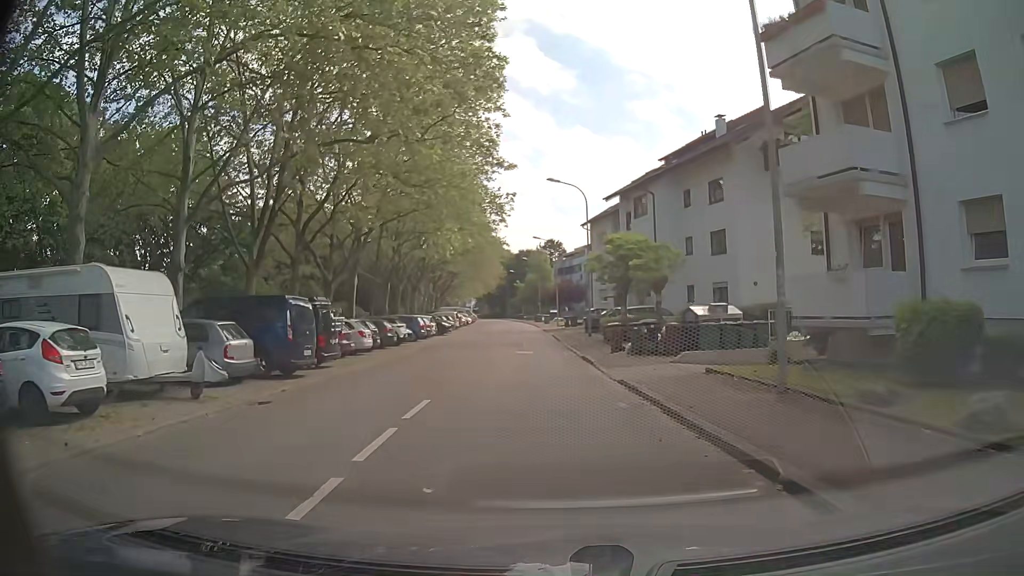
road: residential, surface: asphalt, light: Day
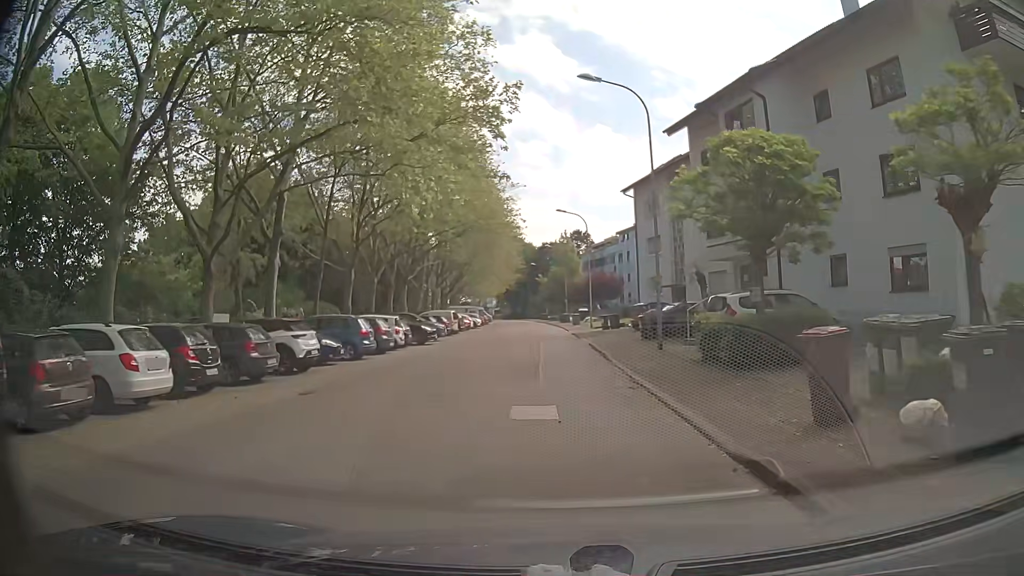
(-0.7, +17.6) m; -3°
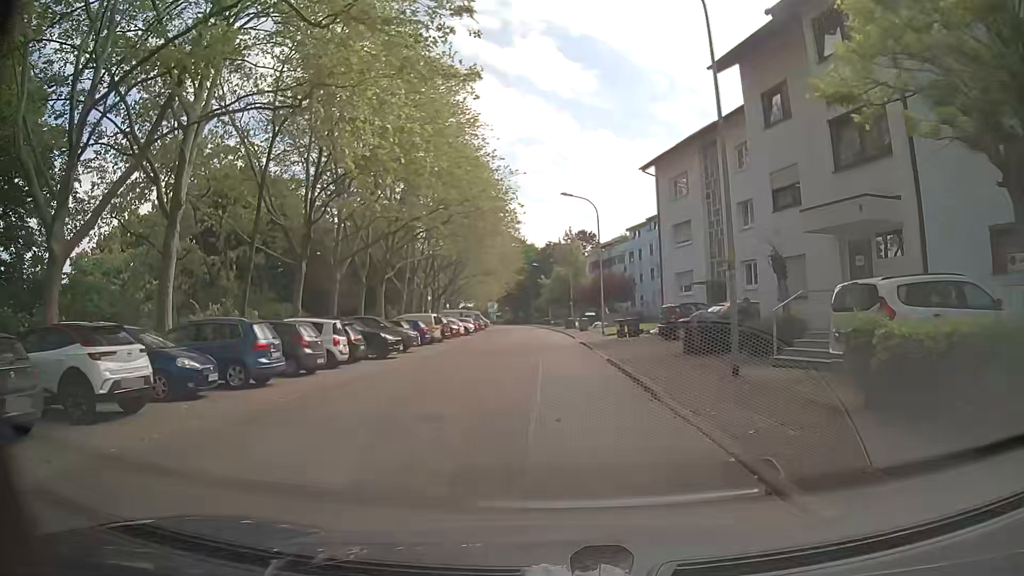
(+0.1, +9.0) m; 0°
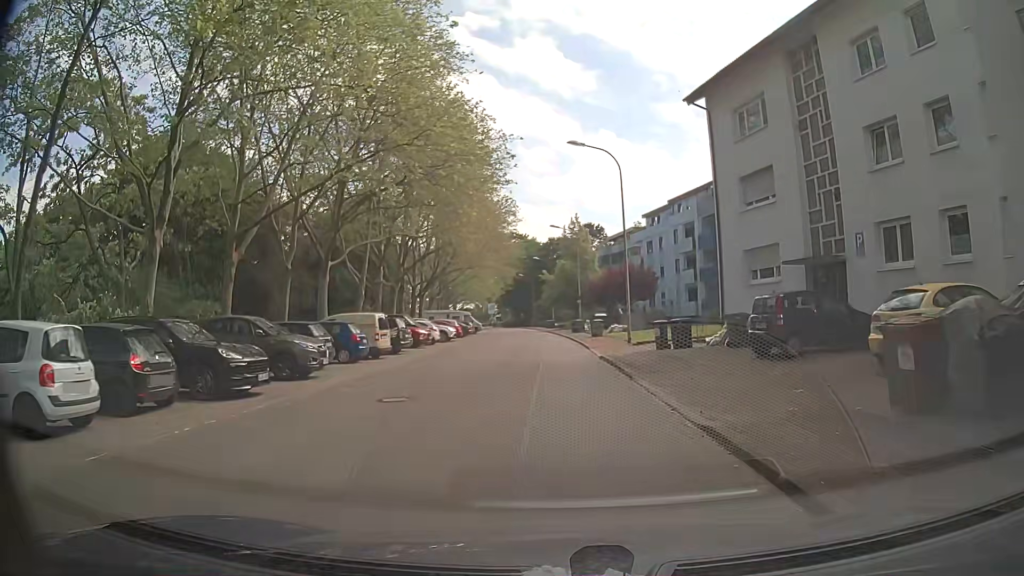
(-0.1, +13.3) m; -1°
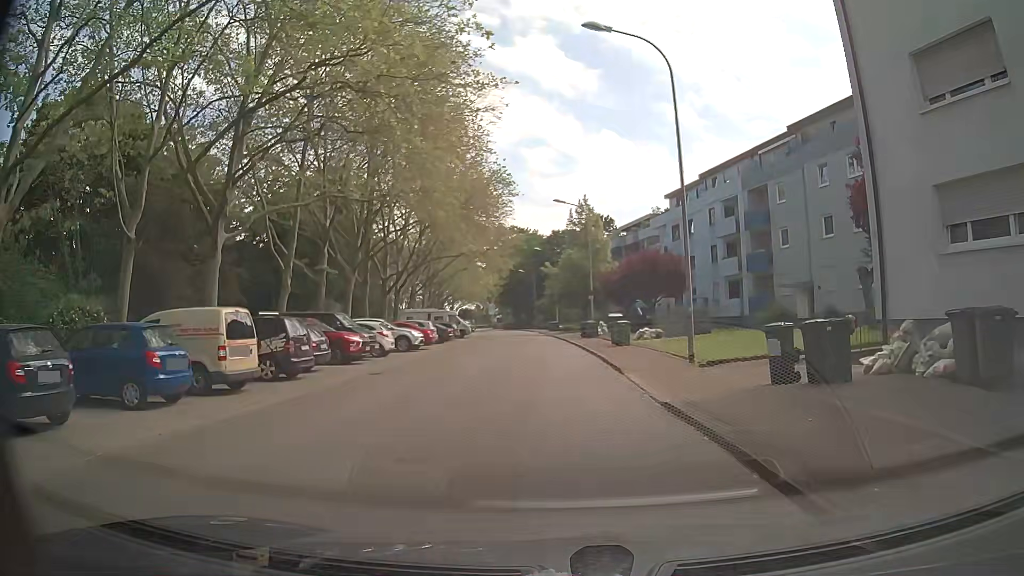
(0.0, +13.0) m; -1°
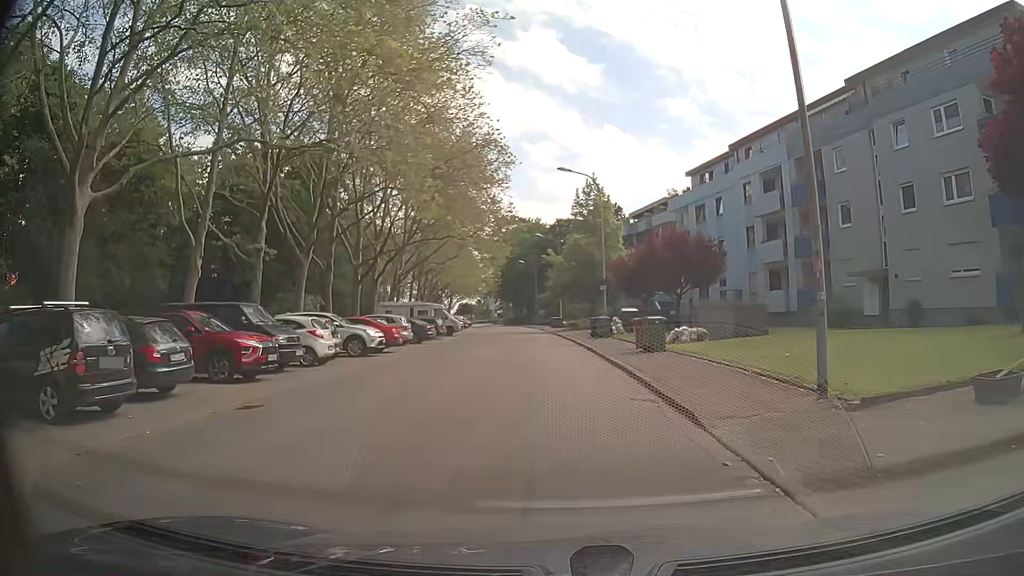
(0.0, +8.6) m; -3°
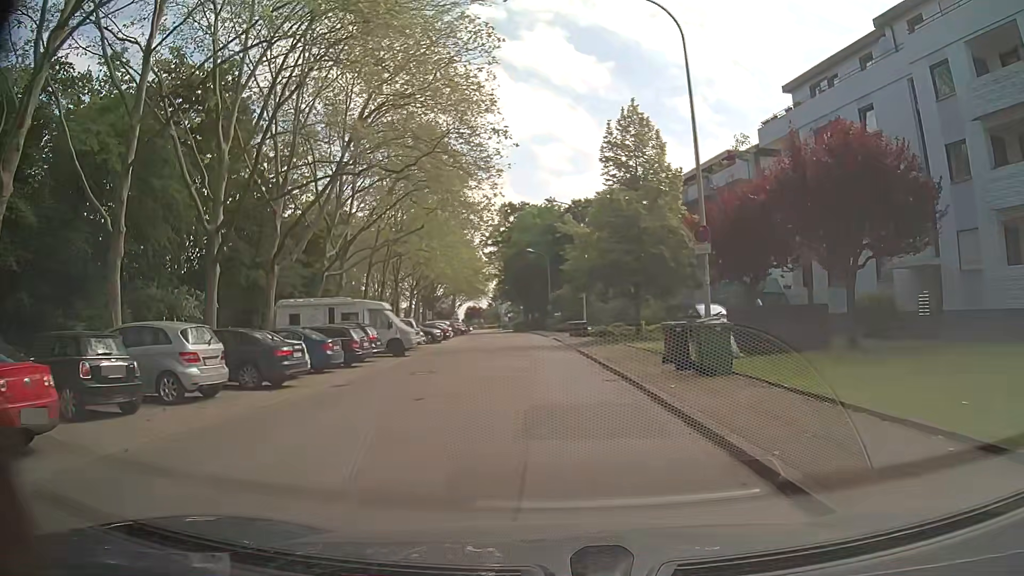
(+0.9, +21.8) m; +2°
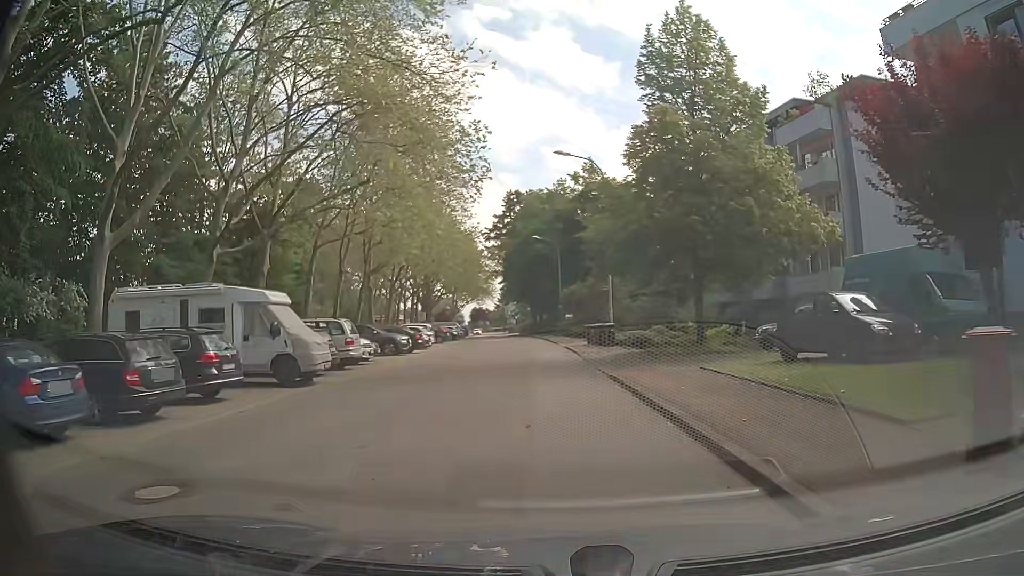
(-0.2, +13.4) m; 0°
(0, +10) (-1, +20) (-1, +30) (-2, +40) (-2, +50) (-3, +60) (-4, +70) (-5, +80) (-6, +90) (-8, +100) m
